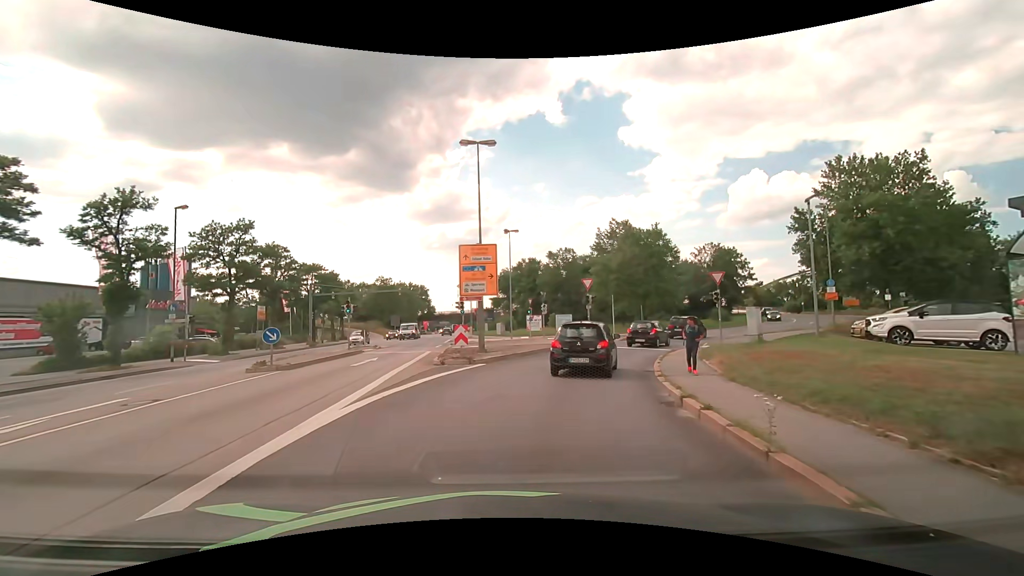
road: primary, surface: asphalt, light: Day
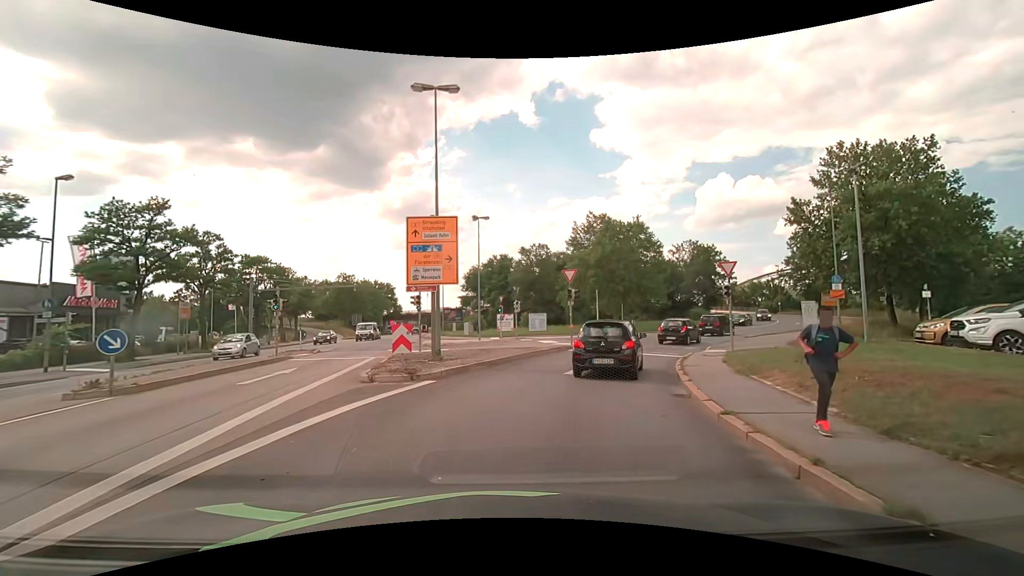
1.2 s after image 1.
(+0.1, +5.5) m; +3°
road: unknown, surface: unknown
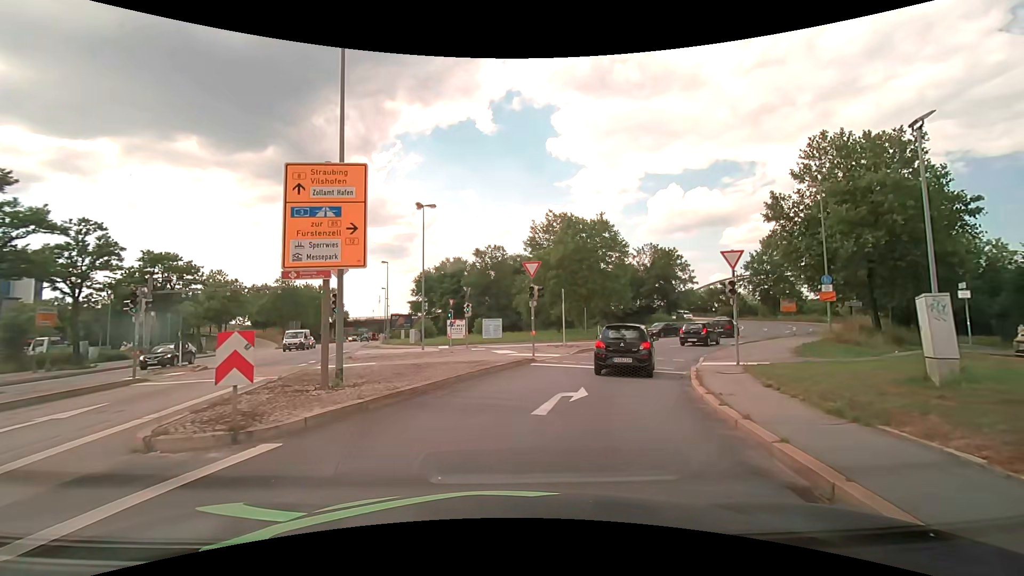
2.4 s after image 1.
(+0.3, +5.9) m; +5°
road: primary_link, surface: asphalt
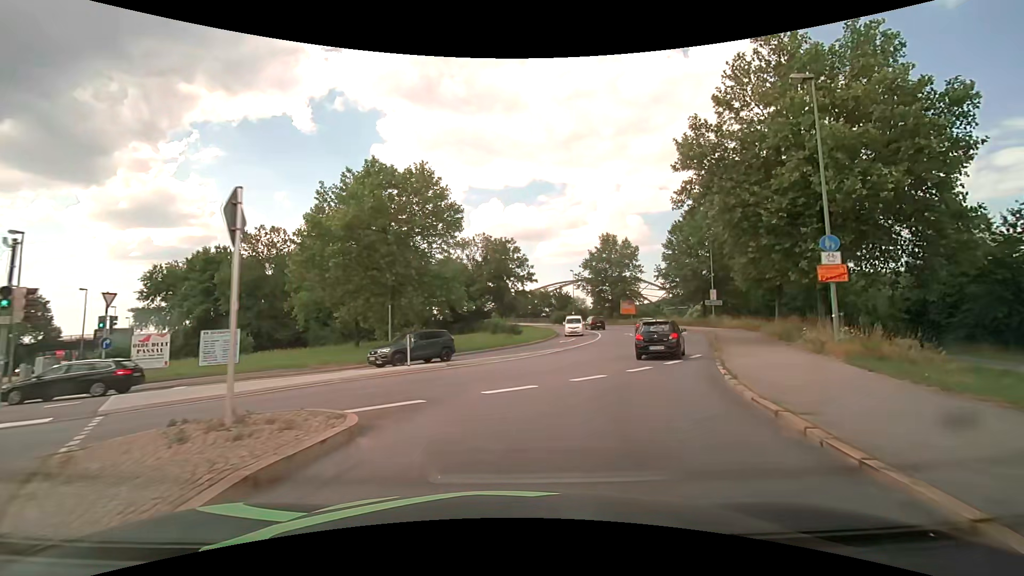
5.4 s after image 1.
(+3.6, +20.0) m; +20°
